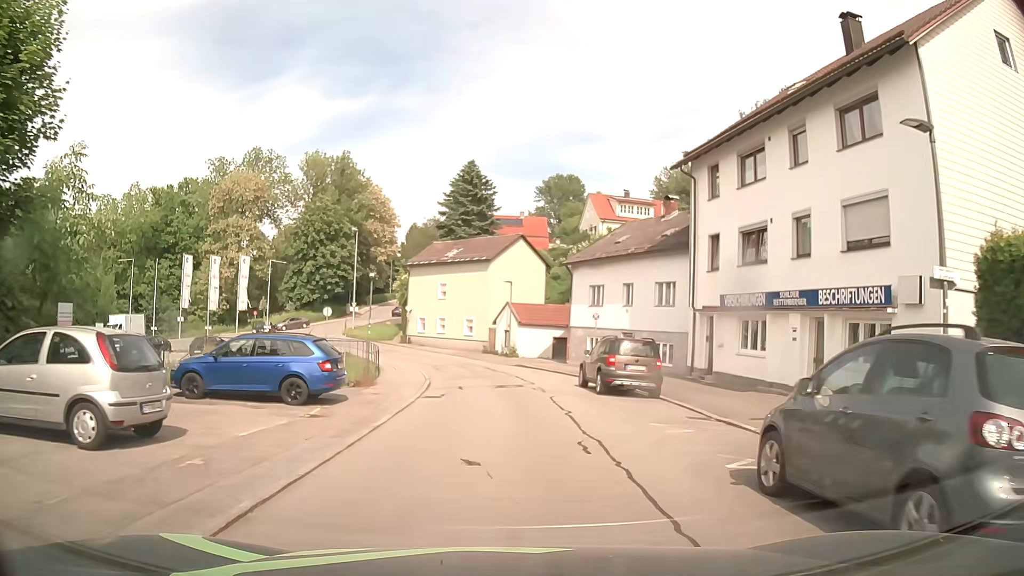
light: Day
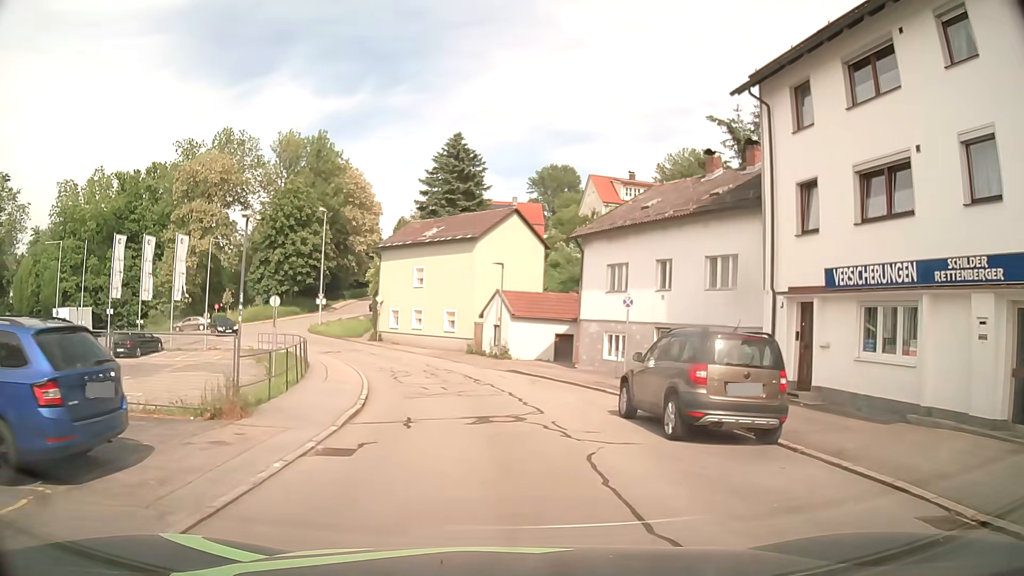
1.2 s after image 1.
(0.0, +9.2) m; 0°
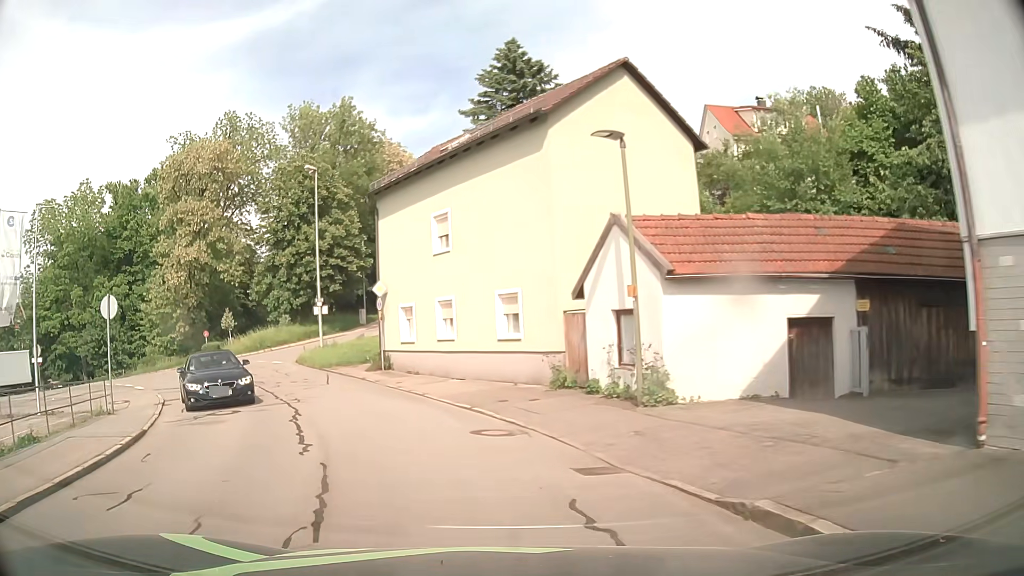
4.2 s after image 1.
(-0.4, +22.5) m; -7°
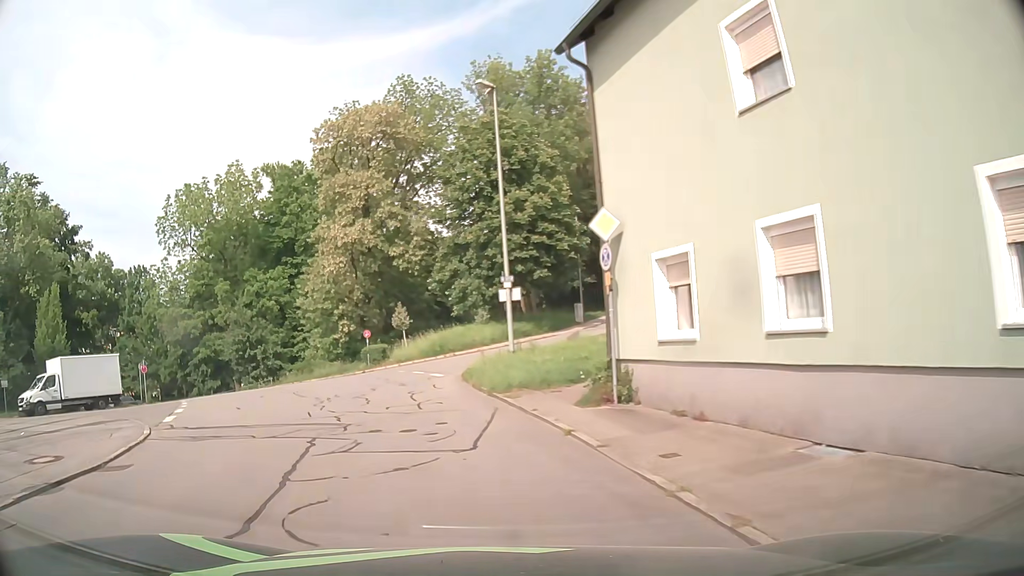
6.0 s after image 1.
(-2.1, +13.1) m; -18°
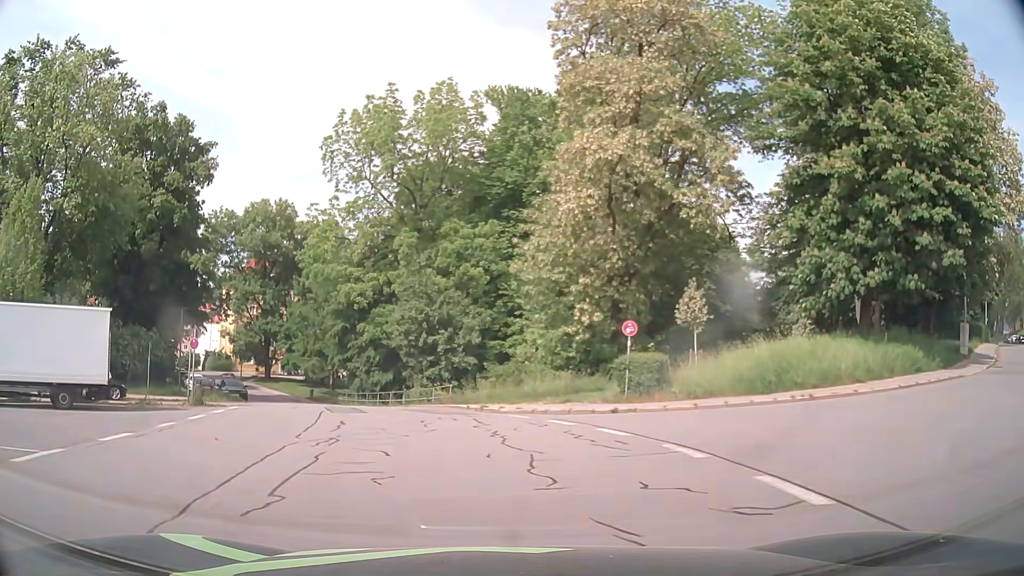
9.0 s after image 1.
(-4.8, +21.0) m; -22°
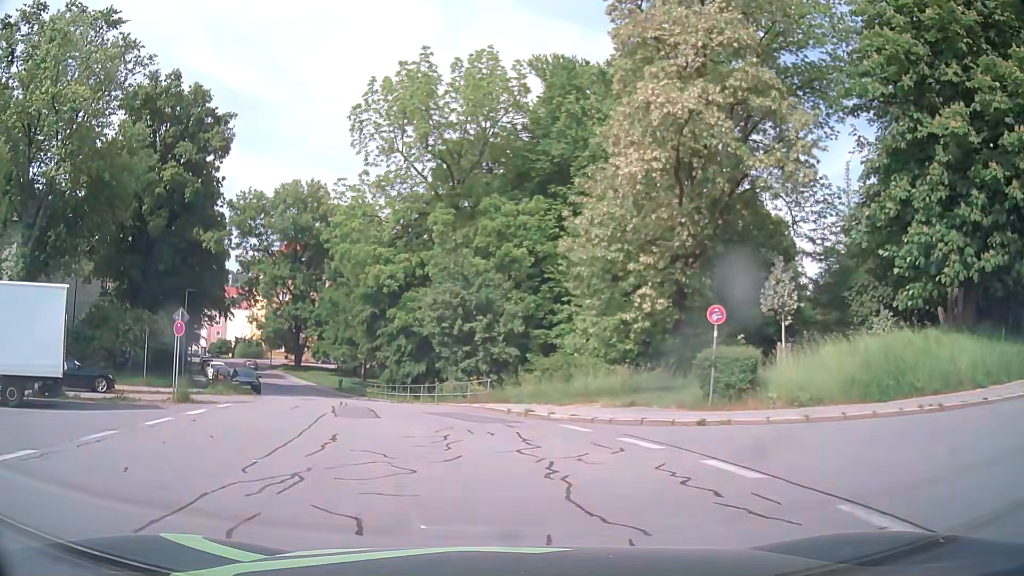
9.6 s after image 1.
(-0.1, +4.4) m; -3°
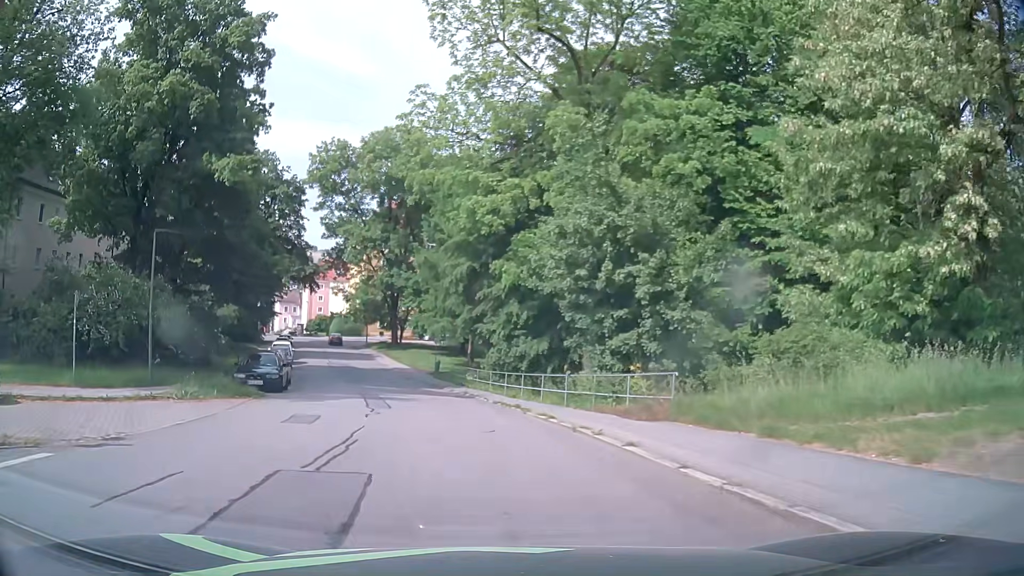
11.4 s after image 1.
(-1.2, +13.8) m; -9°
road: residential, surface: asphalt
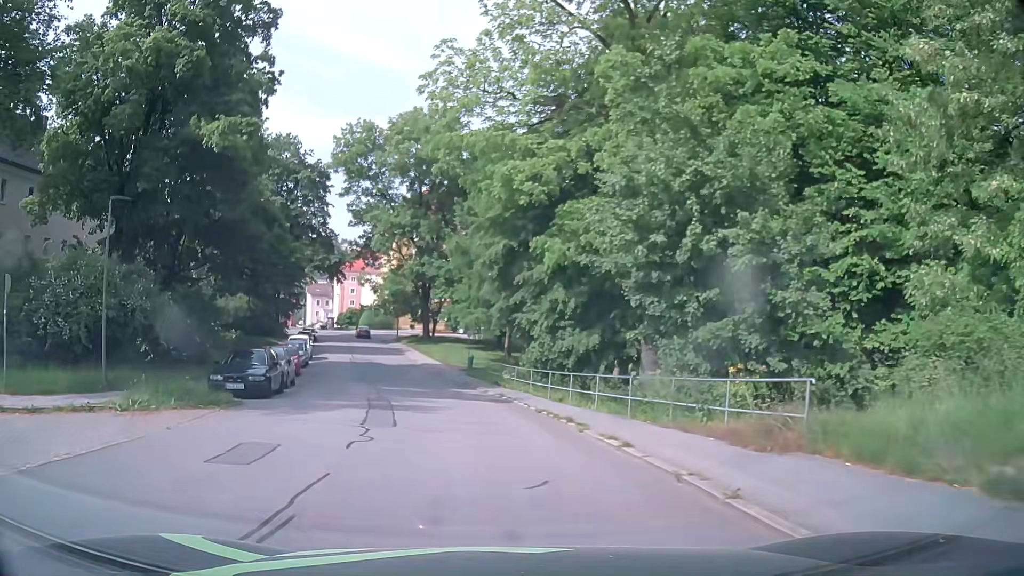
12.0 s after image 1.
(-0.2, +4.8) m; -4°
